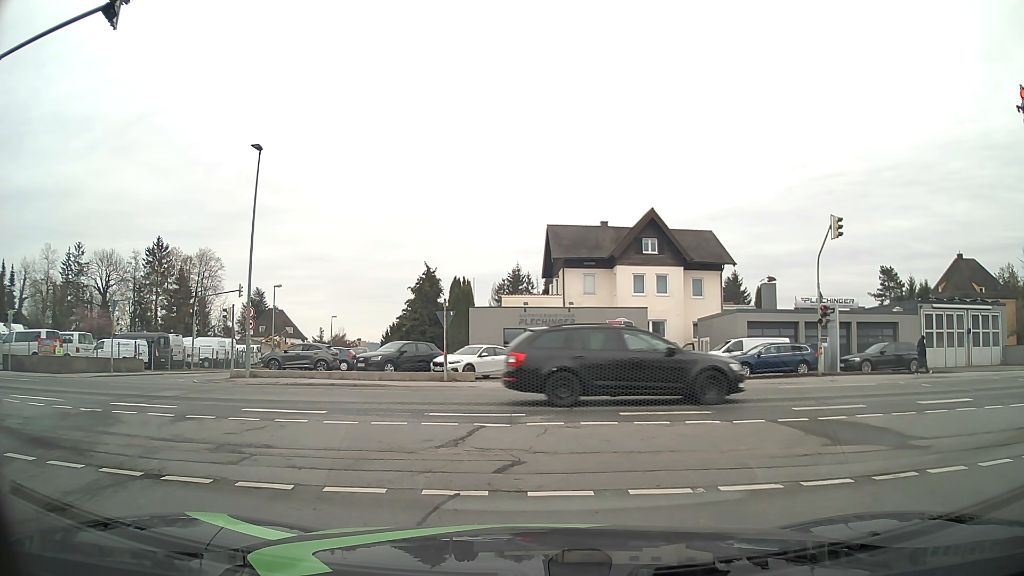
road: residential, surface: asphalt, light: Day
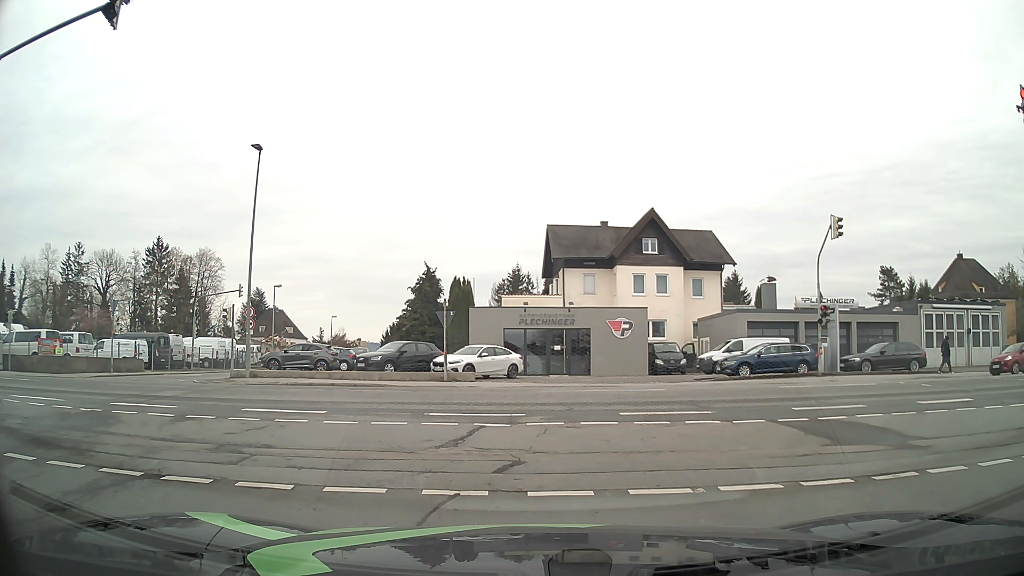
(0.0, 0.0) m; 0°
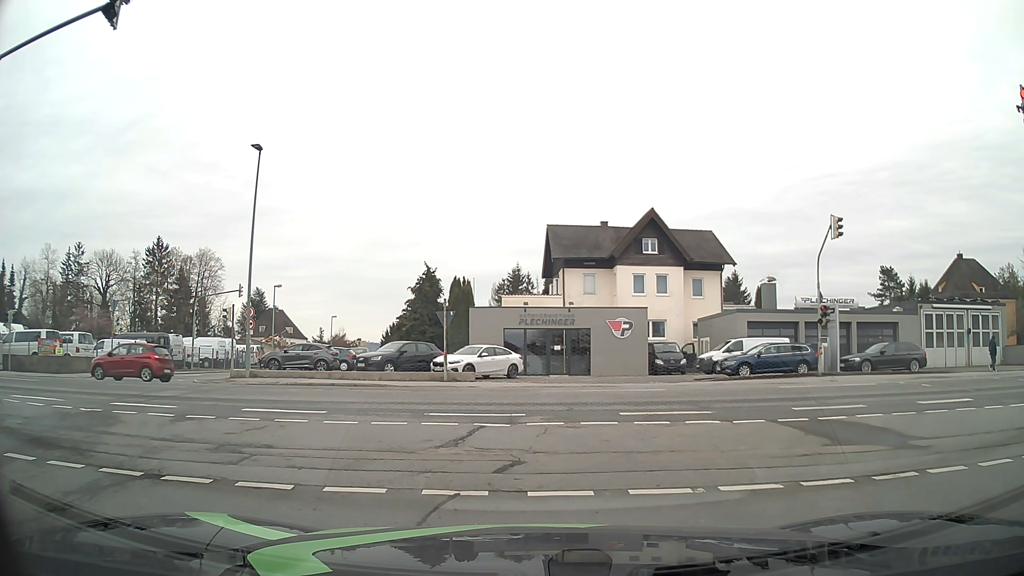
(0.0, 0.0) m; 0°
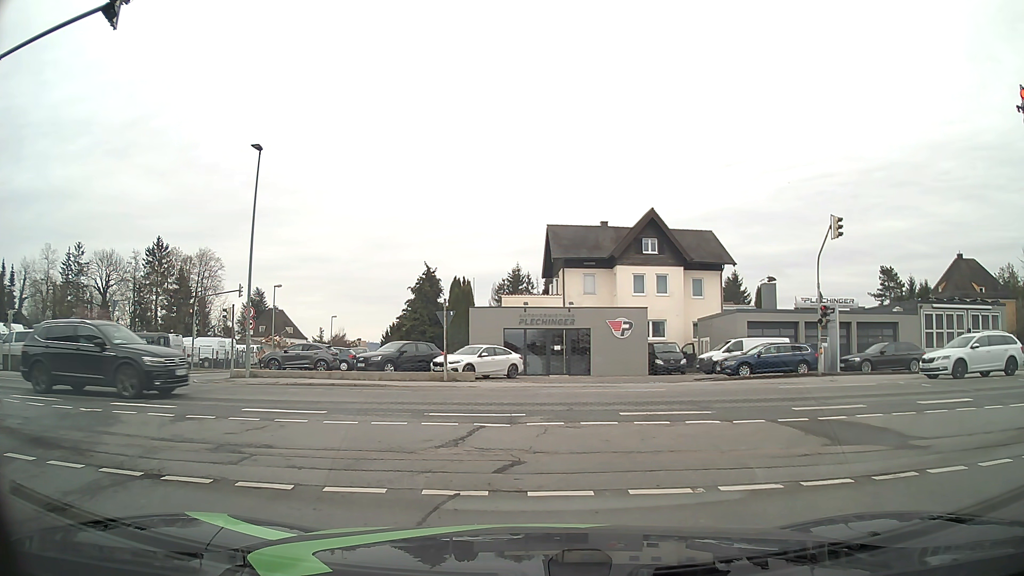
(0.0, 0.0) m; 0°
